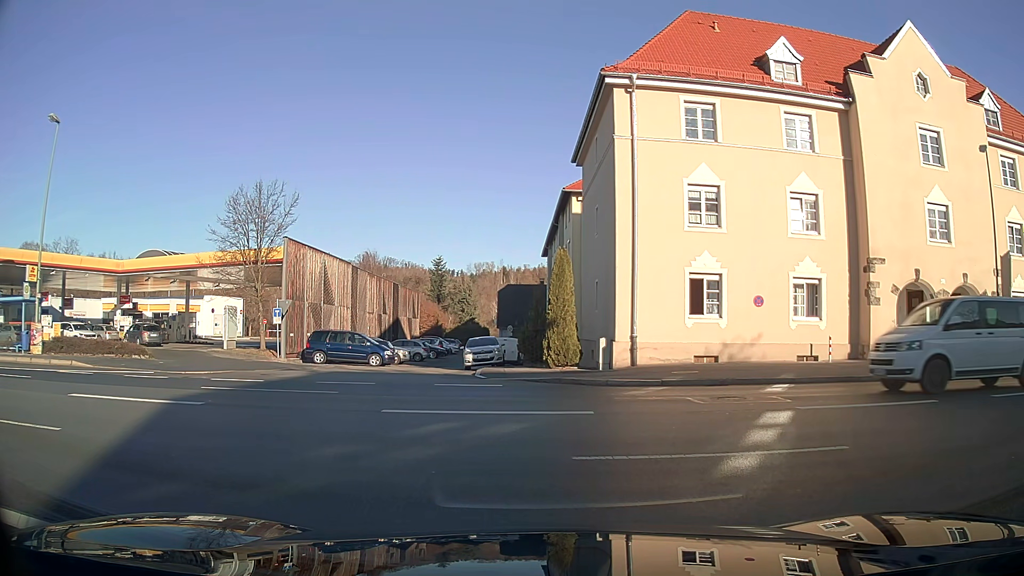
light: Day
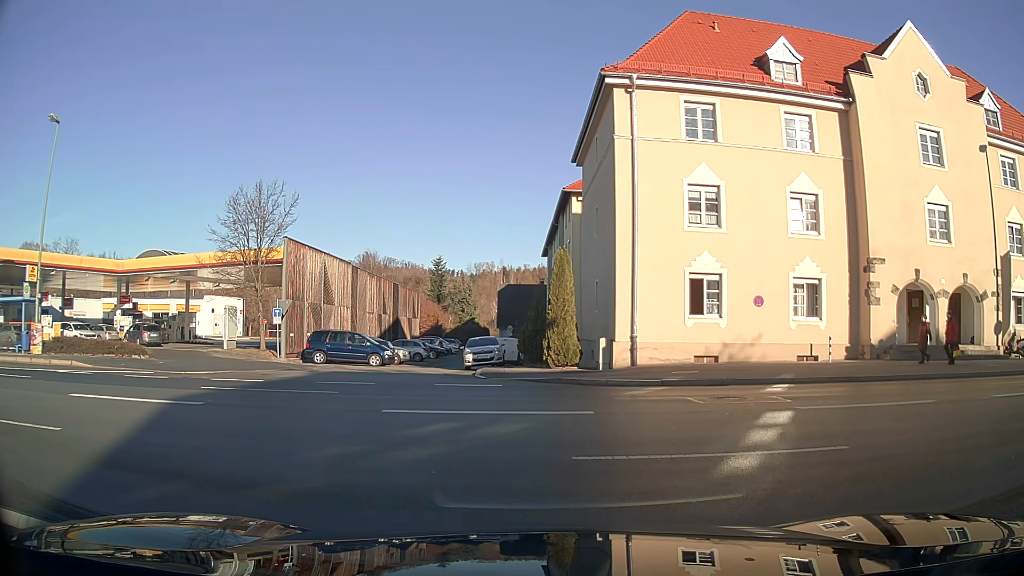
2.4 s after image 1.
(0.0, 0.0) m; 0°
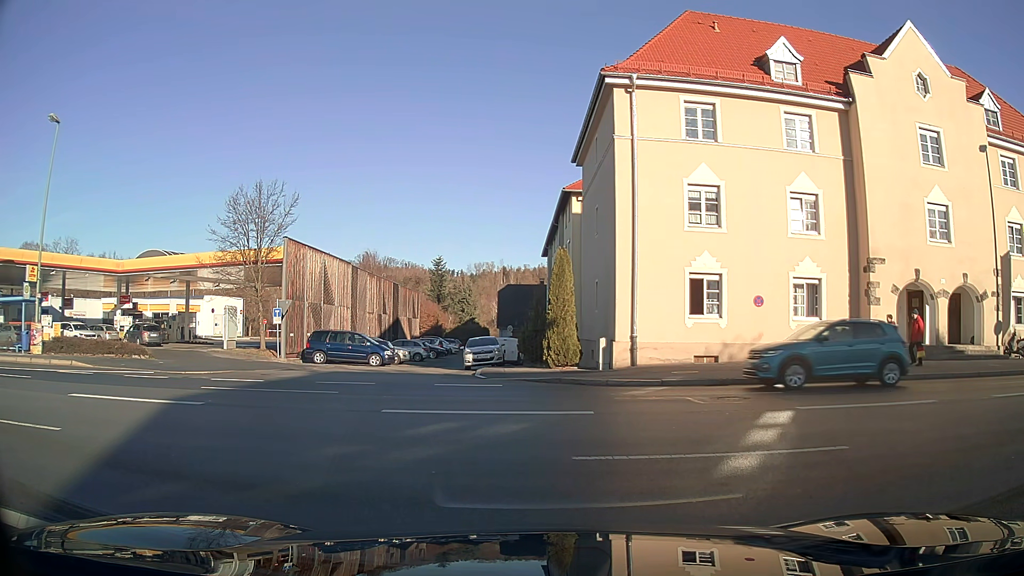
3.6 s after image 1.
(0.0, 0.0) m; 0°
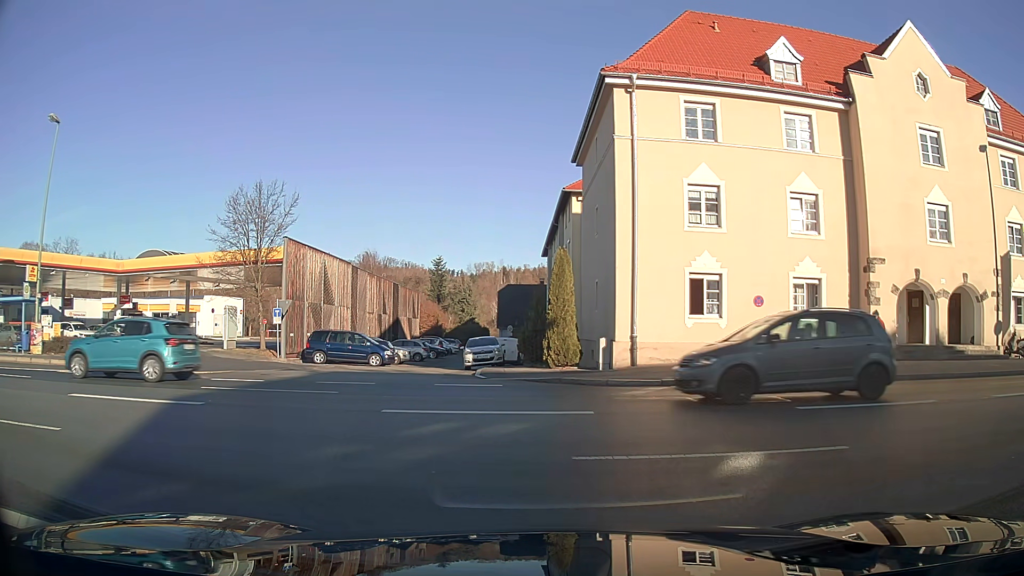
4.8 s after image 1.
(0.0, 0.0) m; 0°
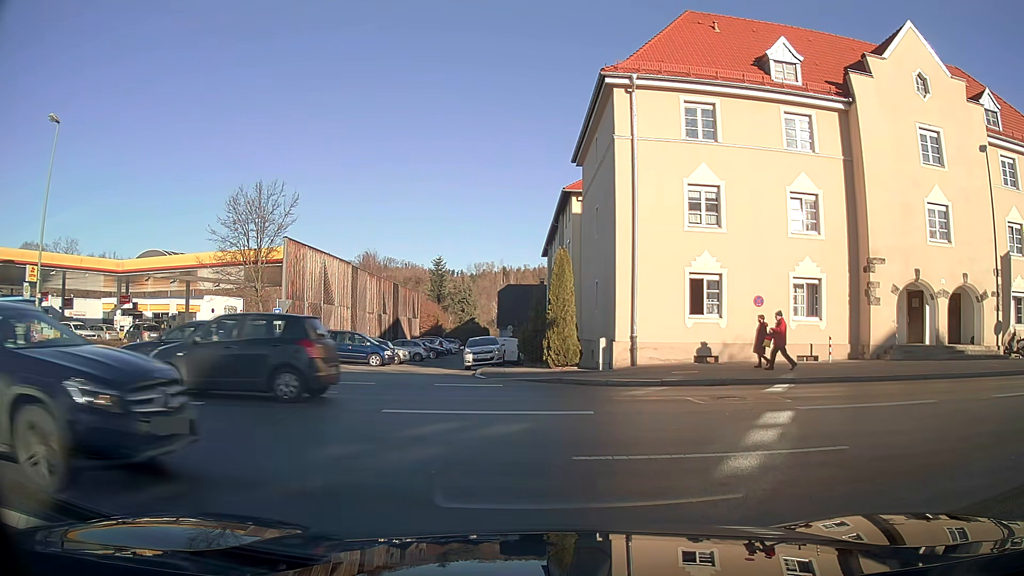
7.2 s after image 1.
(0.0, 0.0) m; 0°
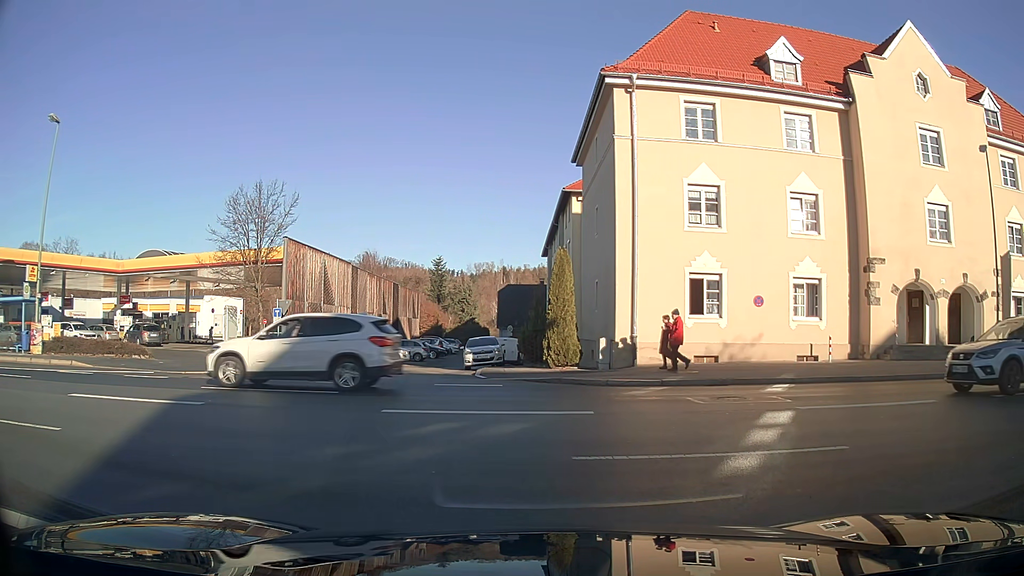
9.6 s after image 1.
(0.0, 0.0) m; 0°
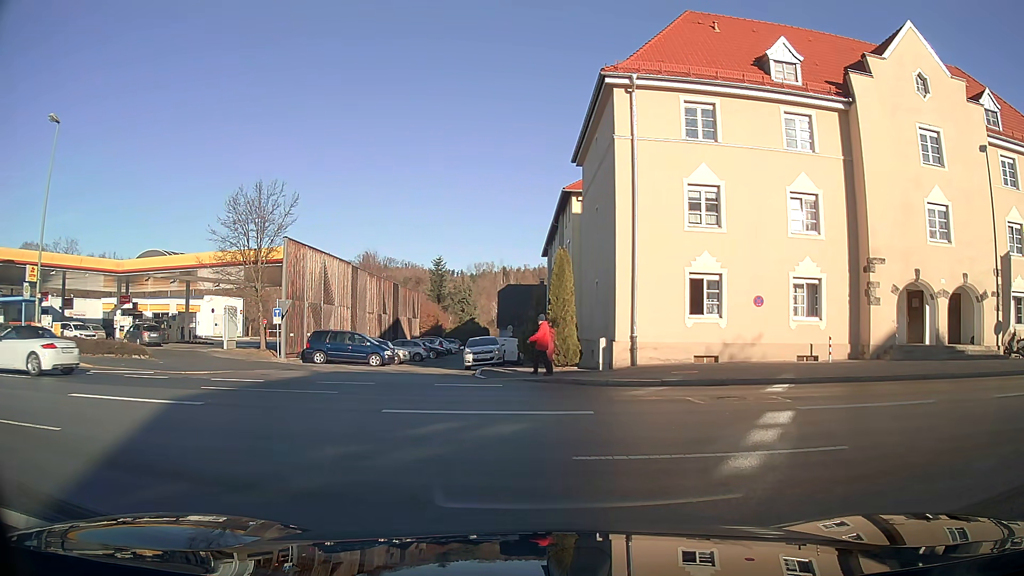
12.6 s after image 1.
(0.0, 0.0) m; 0°
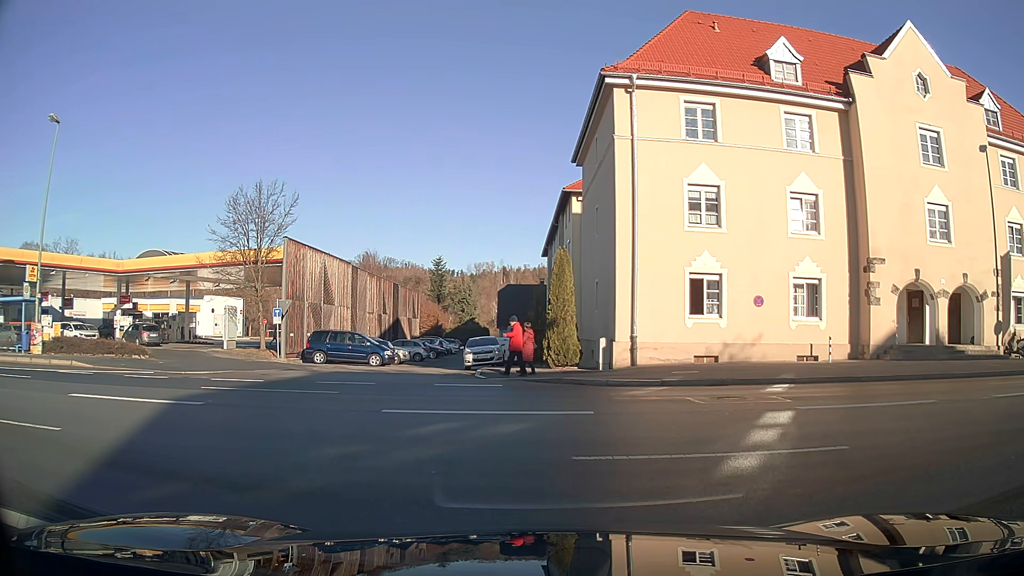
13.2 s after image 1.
(0.0, 0.0) m; 0°
